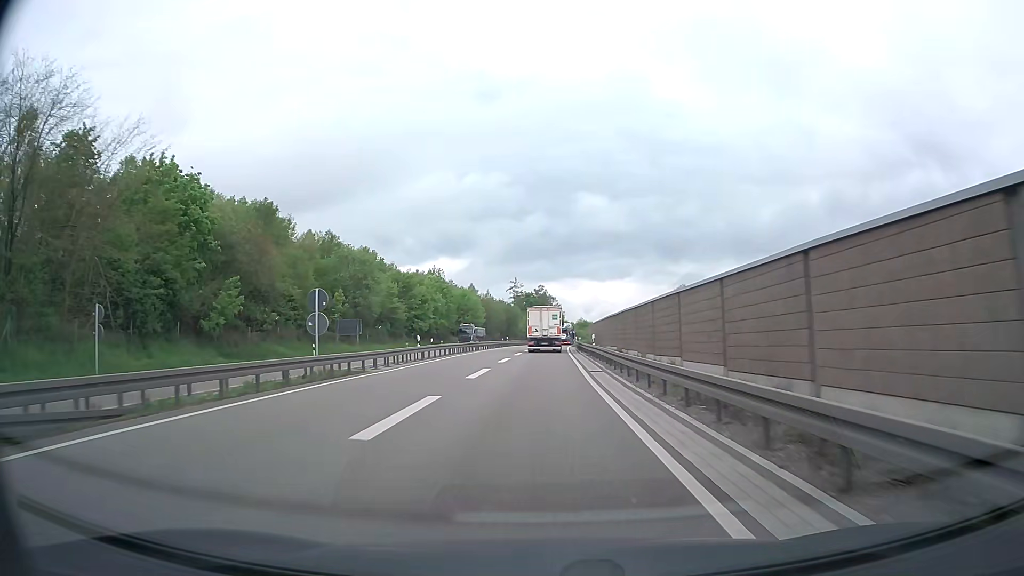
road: trunk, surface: asphalt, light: Day
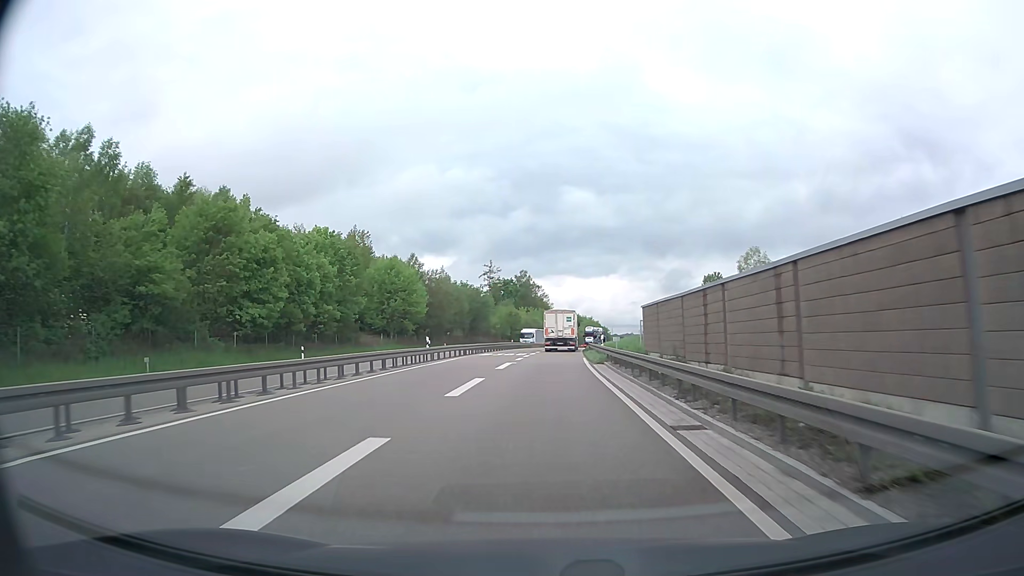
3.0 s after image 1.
(+0.5, +54.1) m; +1°
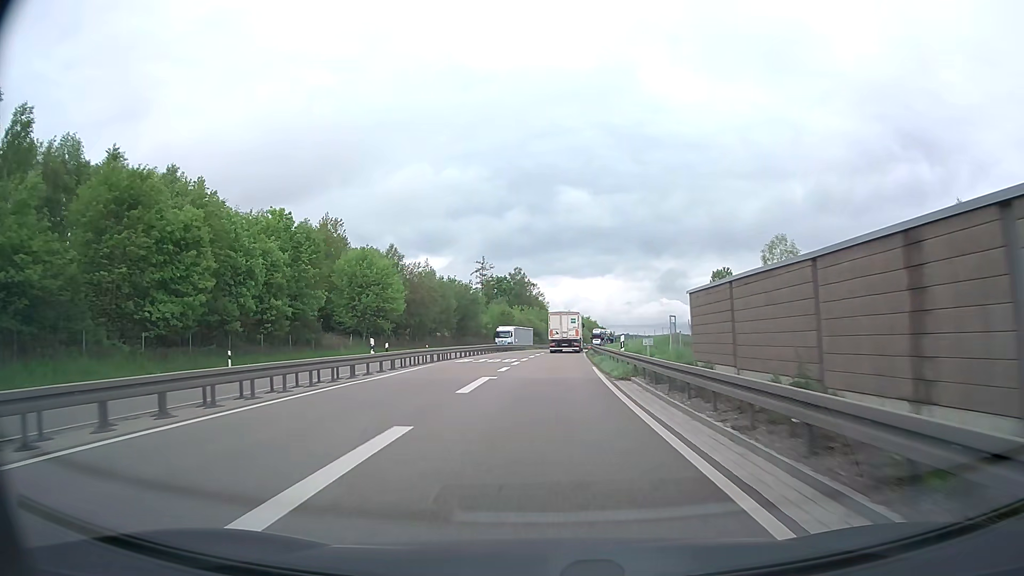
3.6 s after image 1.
(0.0, +10.9) m; 0°
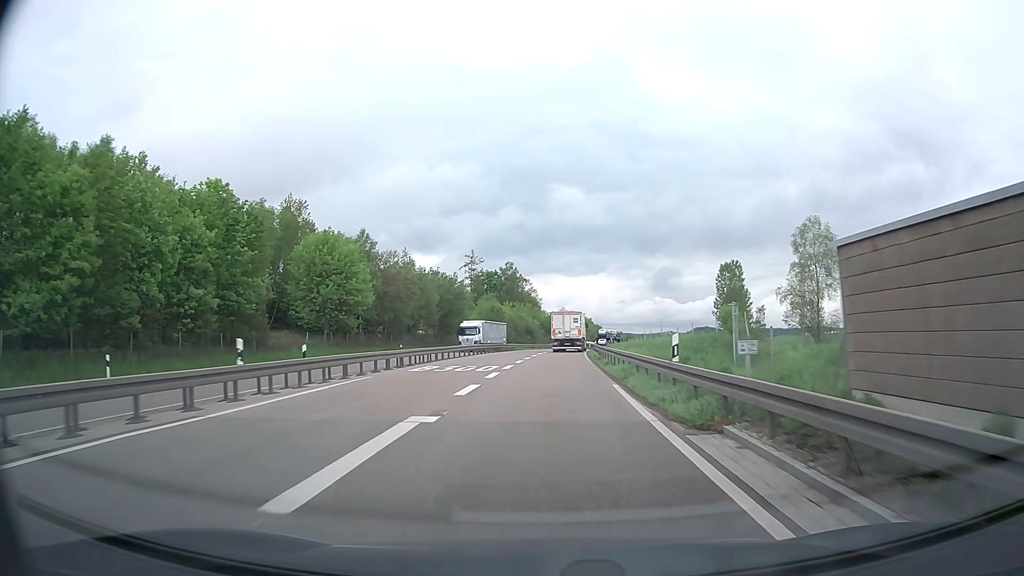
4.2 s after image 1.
(0.0, +10.9) m; +1°
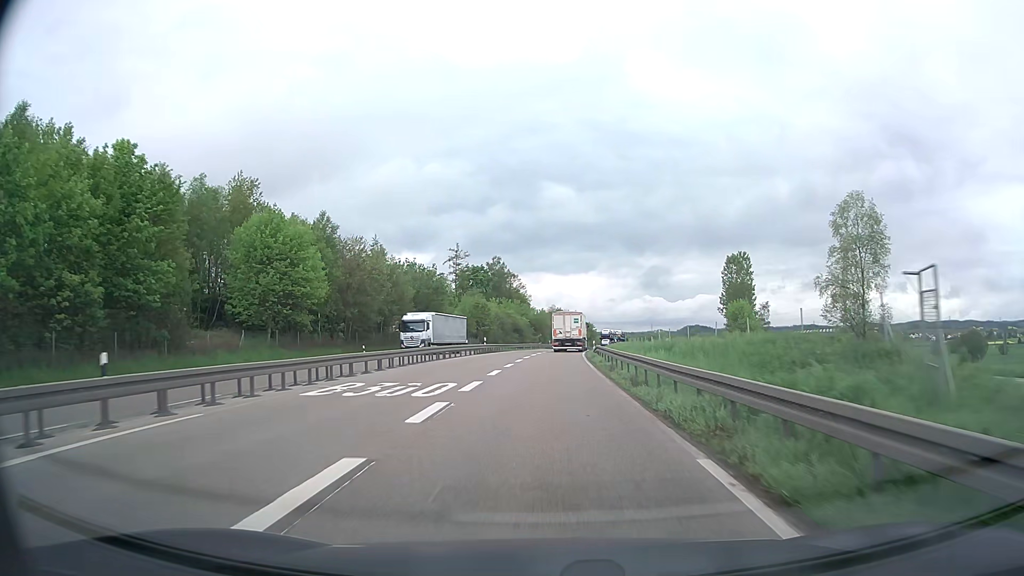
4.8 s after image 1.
(+0.1, +10.9) m; +1°
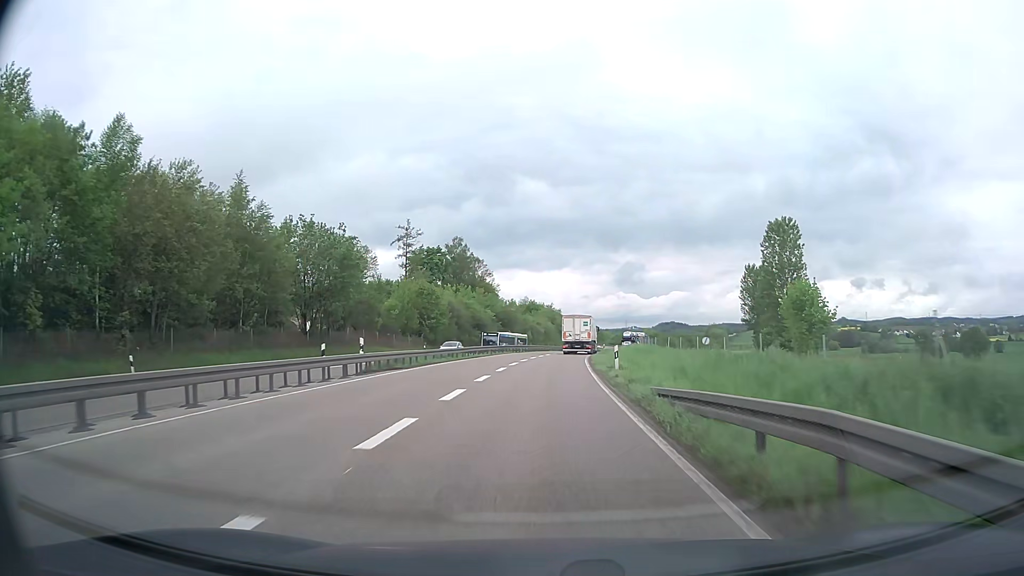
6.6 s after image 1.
(+0.7, +32.2) m; +2°
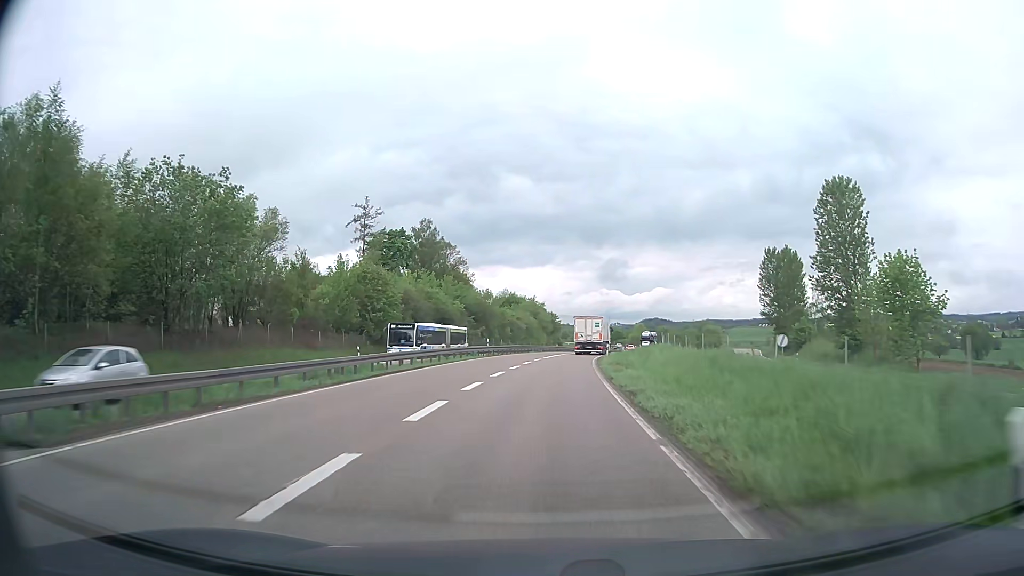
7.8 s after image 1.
(+0.3, +21.0) m; +1°
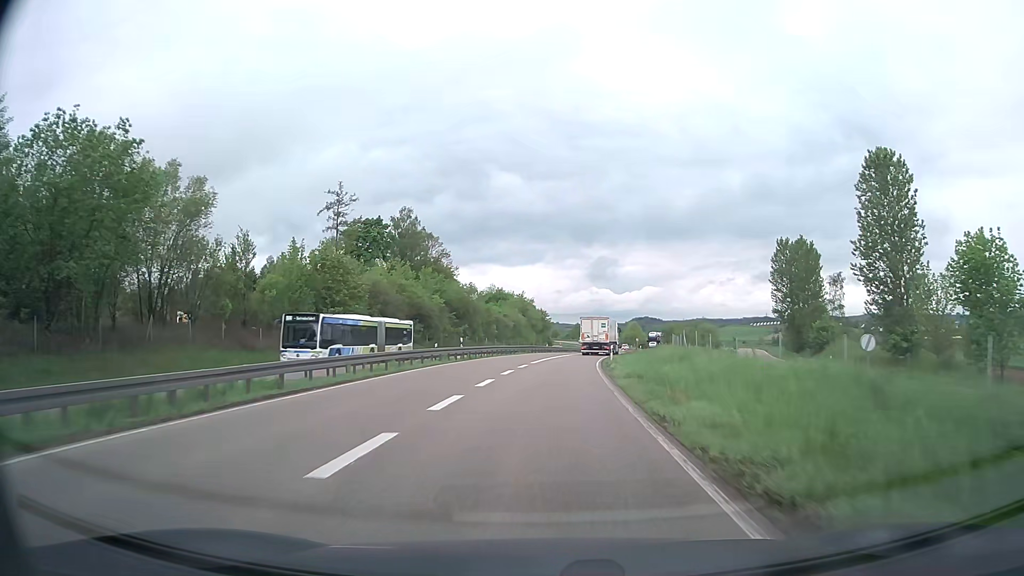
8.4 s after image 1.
(+0.1, +10.4) m; +1°
(0, +10) (0, +20) (+1, +30) (+2, +40) (+3, +50) (+4, +60) (+6, +70) (+8, +79) (+10, +89) (+13, +99) m
